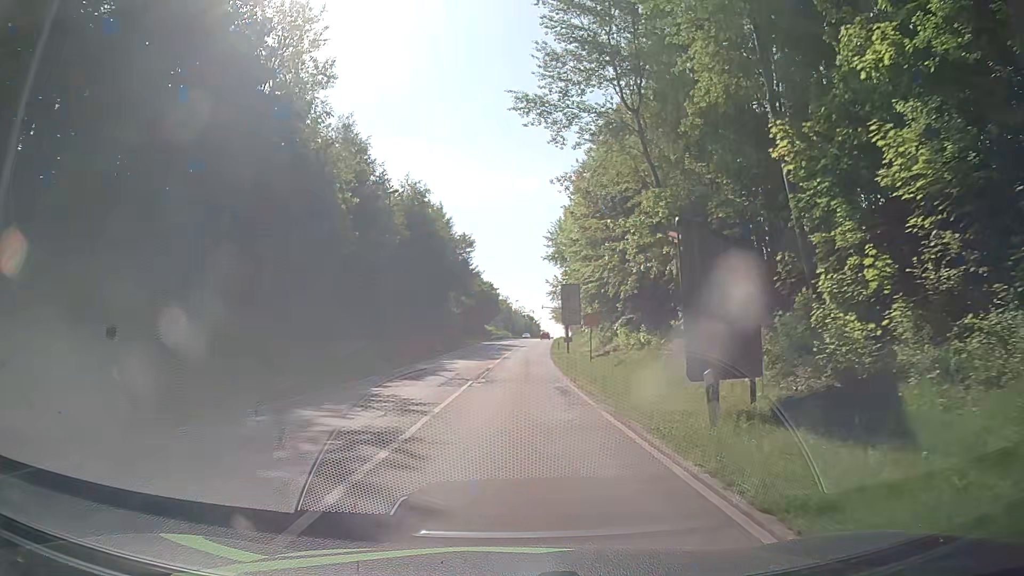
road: secondary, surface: asphalt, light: Day
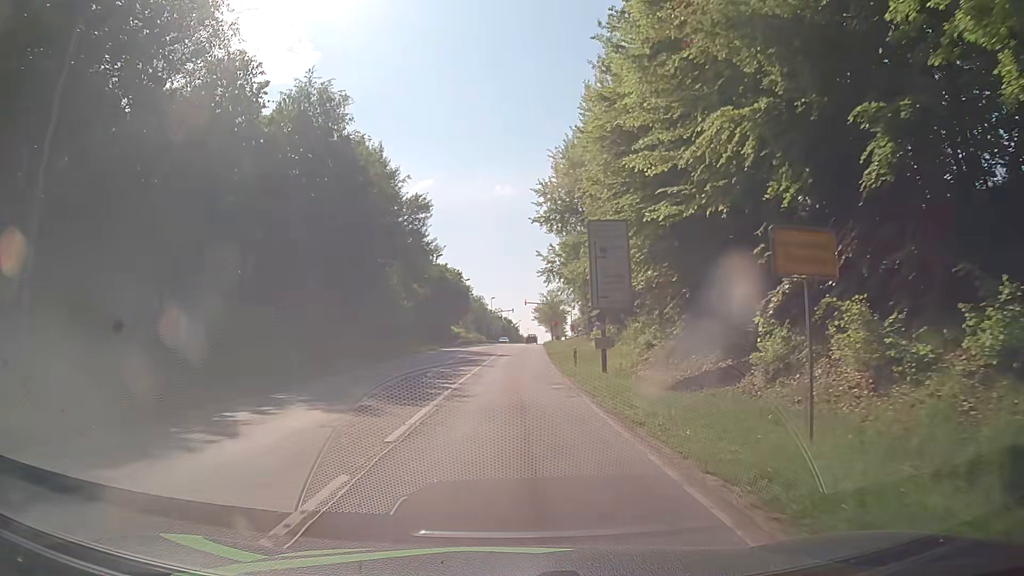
(+0.7, +30.0) m; +3°
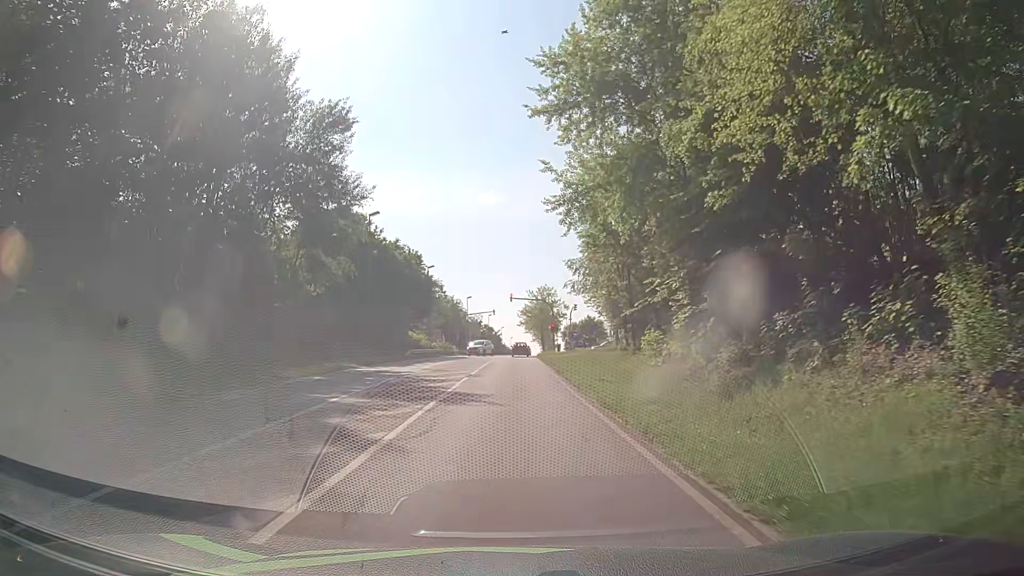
(+0.5, +29.5) m; +1°
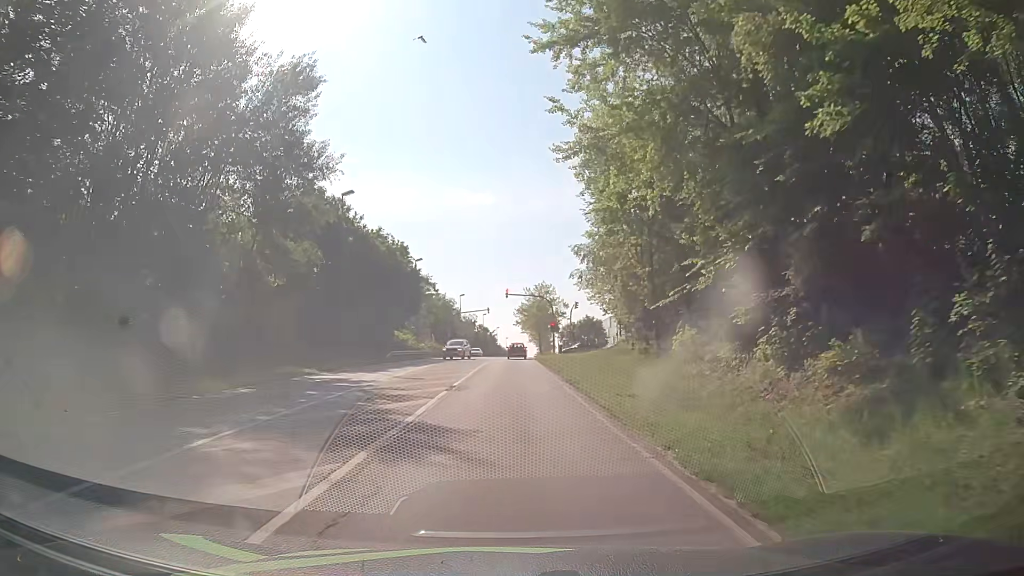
(+0.1, +6.8) m; +2°
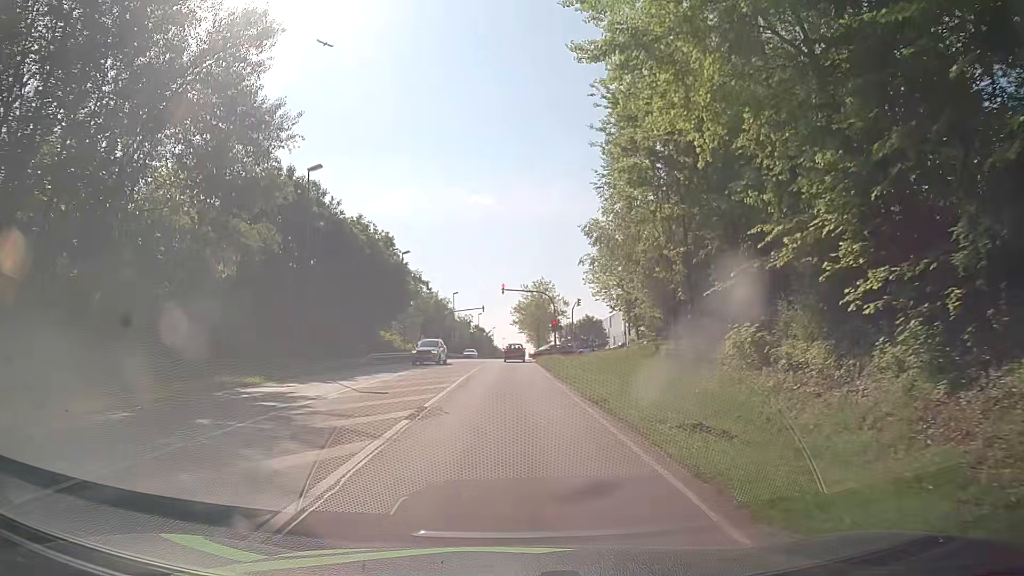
(0.0, +6.4) m; -1°
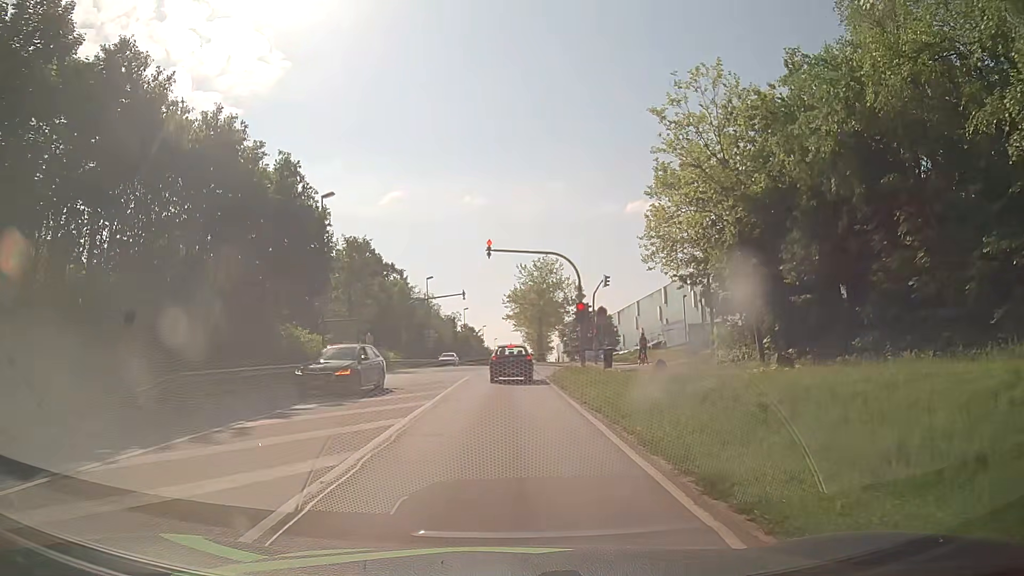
(+0.3, +25.3) m; +1°
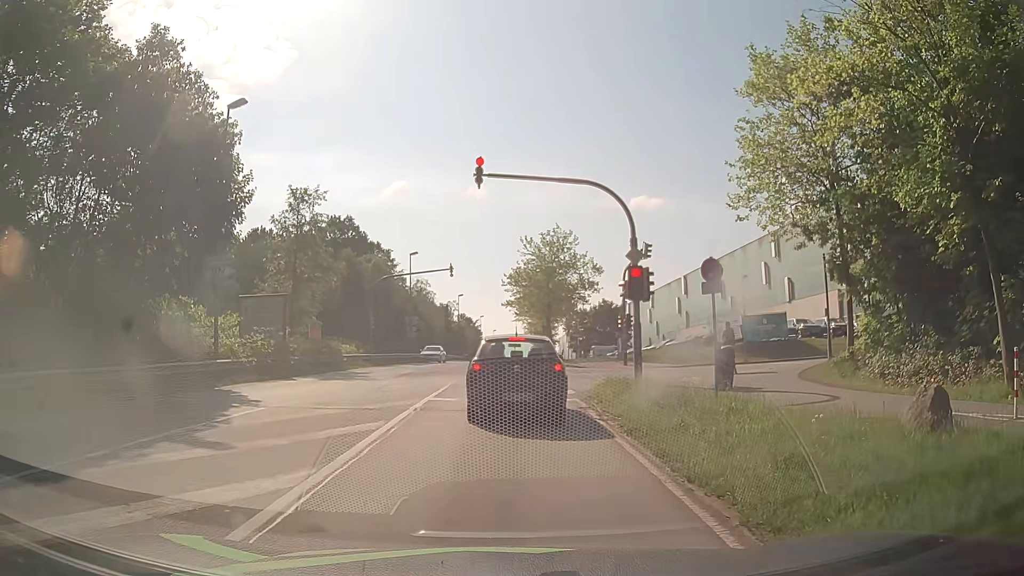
(-0.1, +13.7) m; -2°
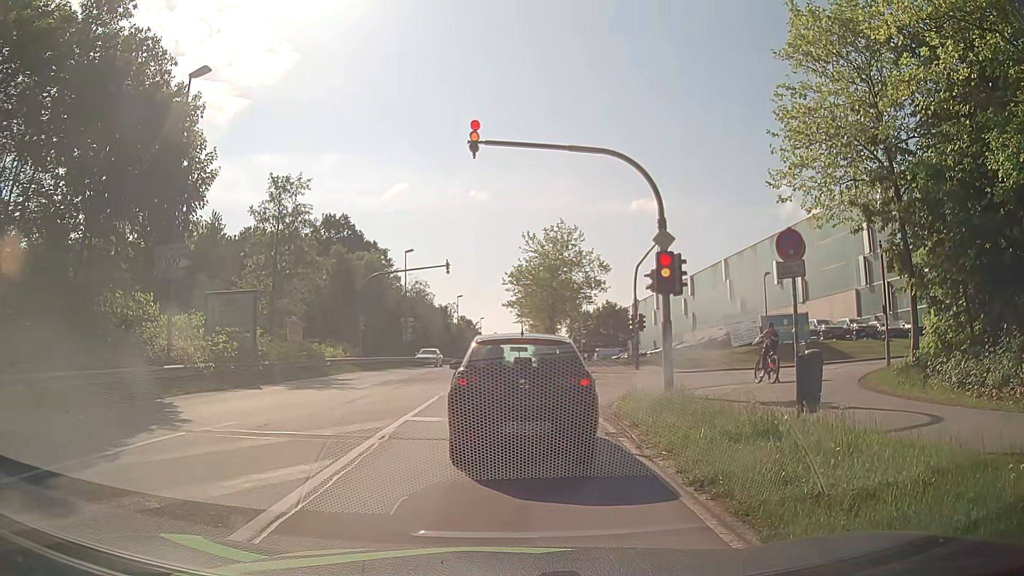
(+0.1, +3.3) m; +1°
(0, +10) (0, +20) (0, +30) (0, +40) (0, +50) (+1, +60) (+1, +70) (+1, +80) (+2, +90) (+2, +100) m
